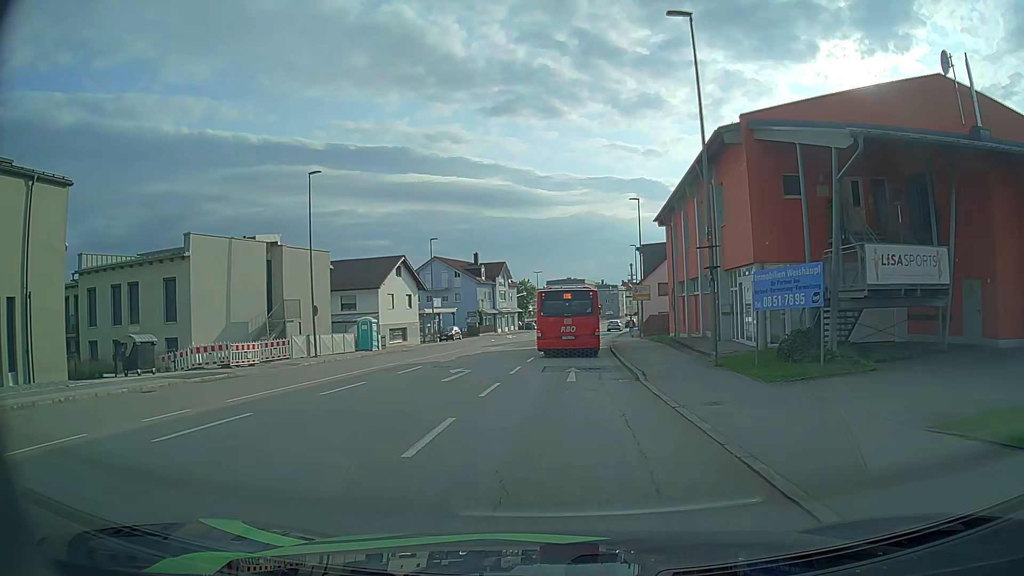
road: tertiary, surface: asphalt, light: Day
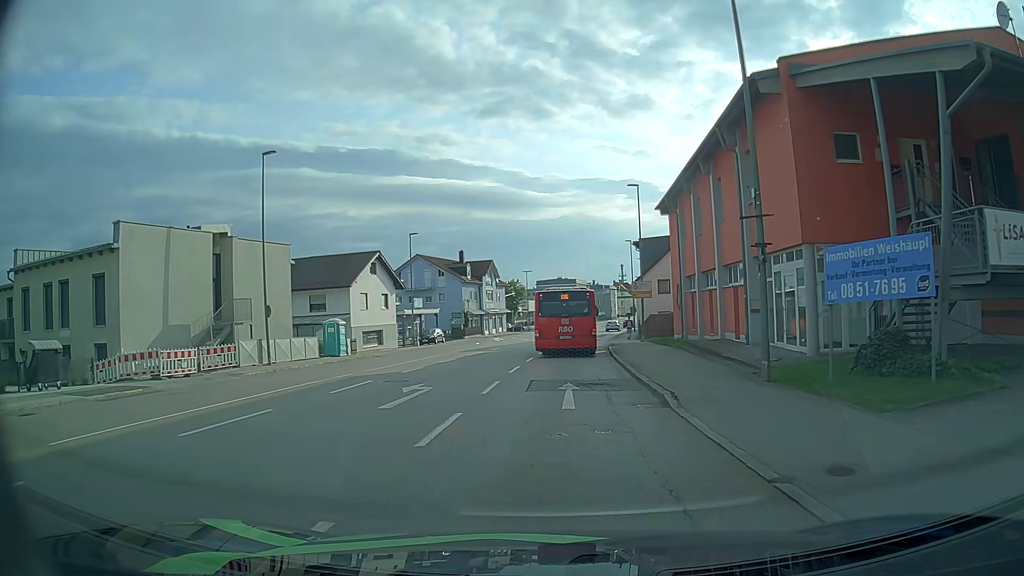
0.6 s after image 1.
(+0.1, +5.3) m; +1°
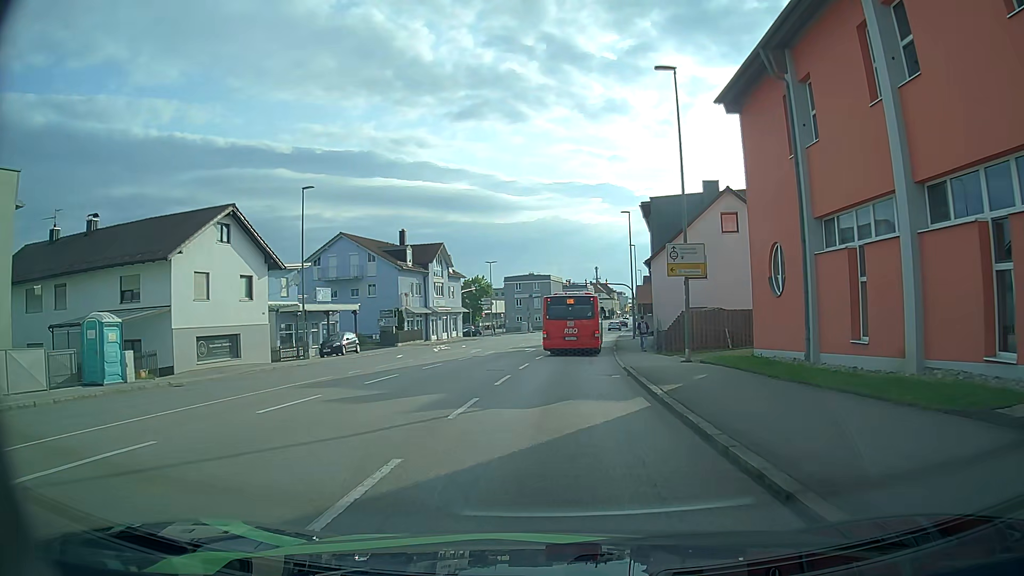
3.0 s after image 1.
(+0.4, +21.6) m; +2°
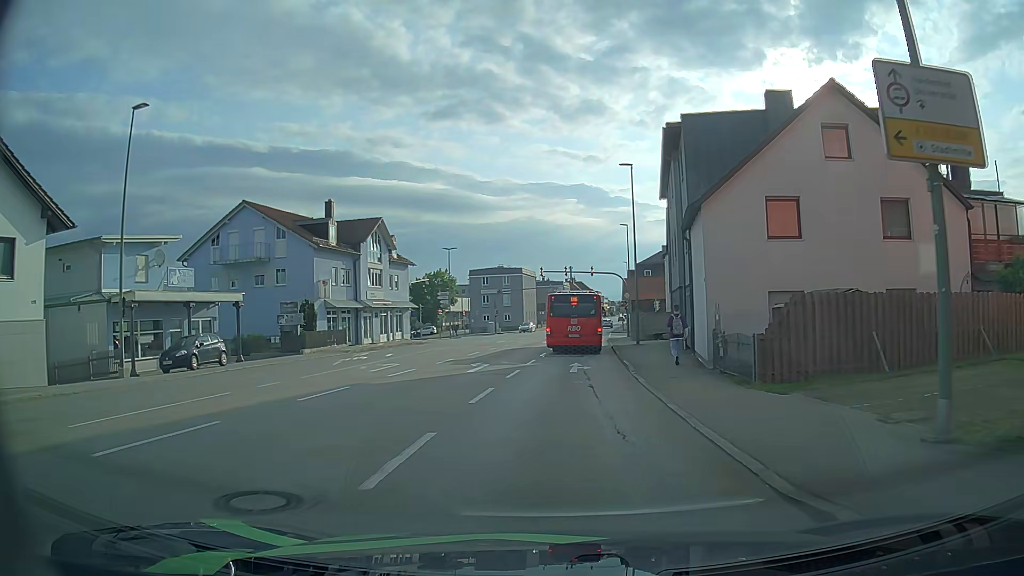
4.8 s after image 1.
(+0.3, +16.5) m; +3°
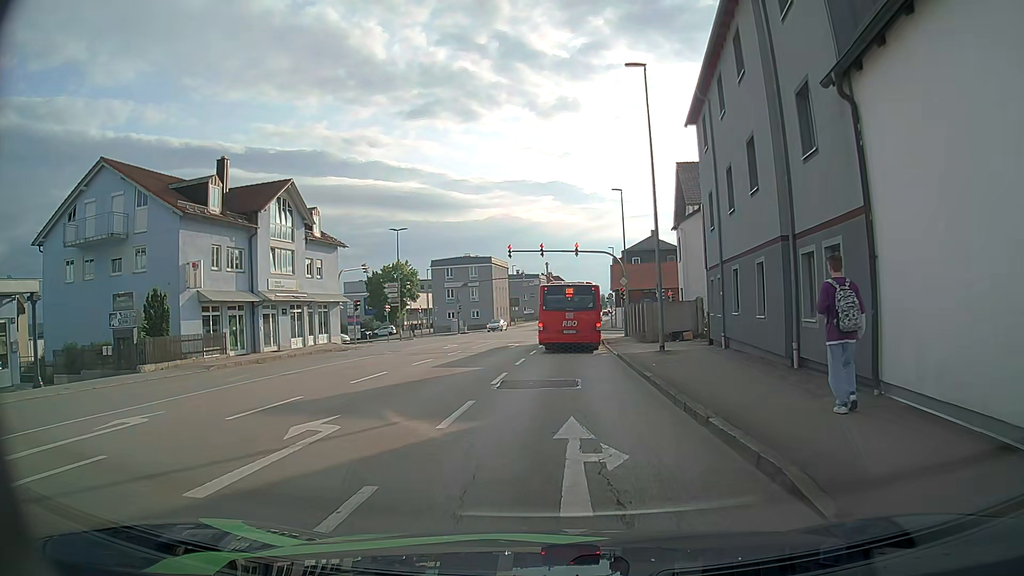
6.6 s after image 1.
(+0.2, +14.8) m; +1°
